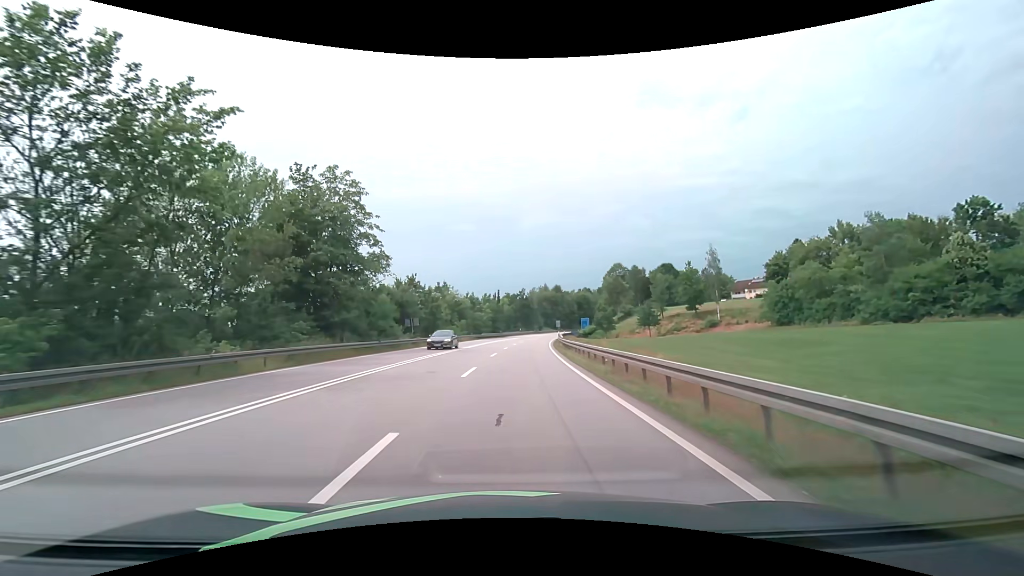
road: primary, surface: asphalt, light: Day
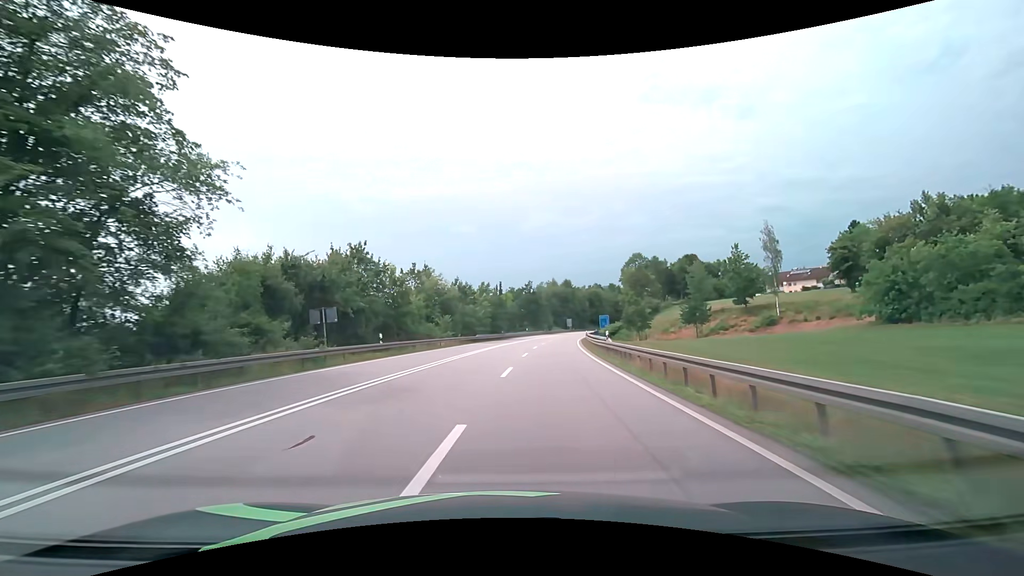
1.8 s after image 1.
(0.0, +24.2) m; 0°
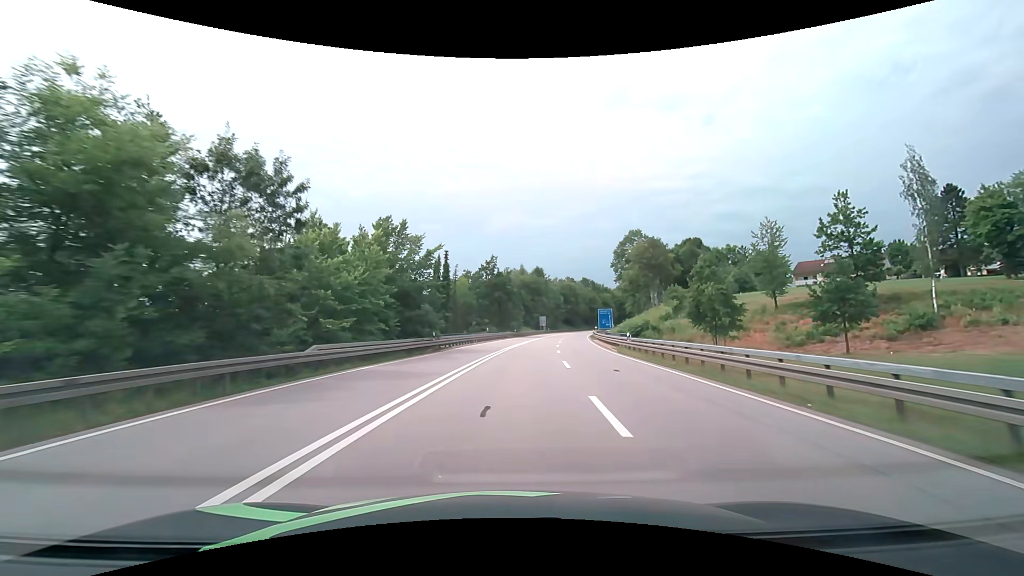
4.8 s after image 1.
(+1.1, +44.8) m; +4°
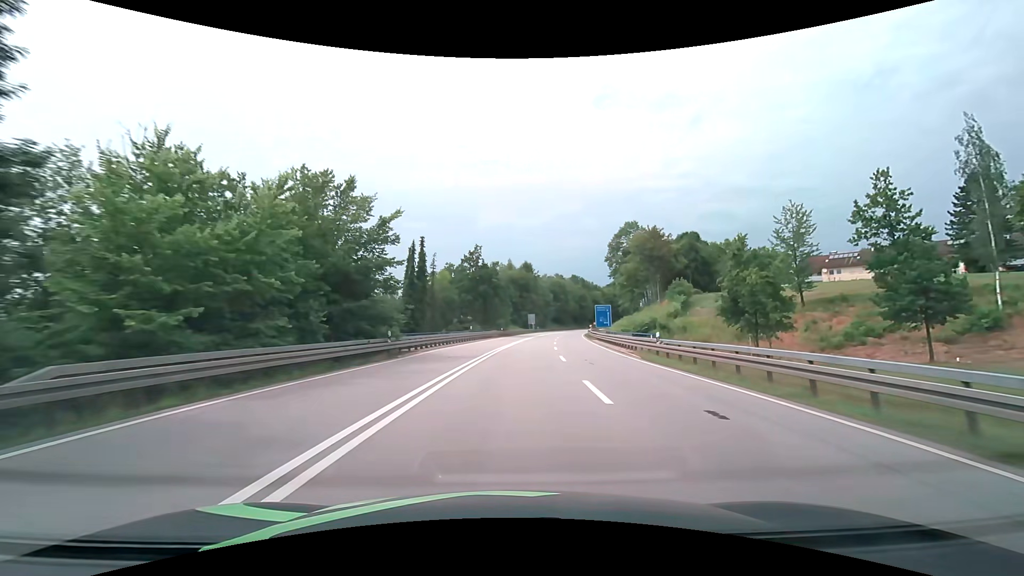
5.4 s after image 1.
(+0.1, +9.4) m; +1°
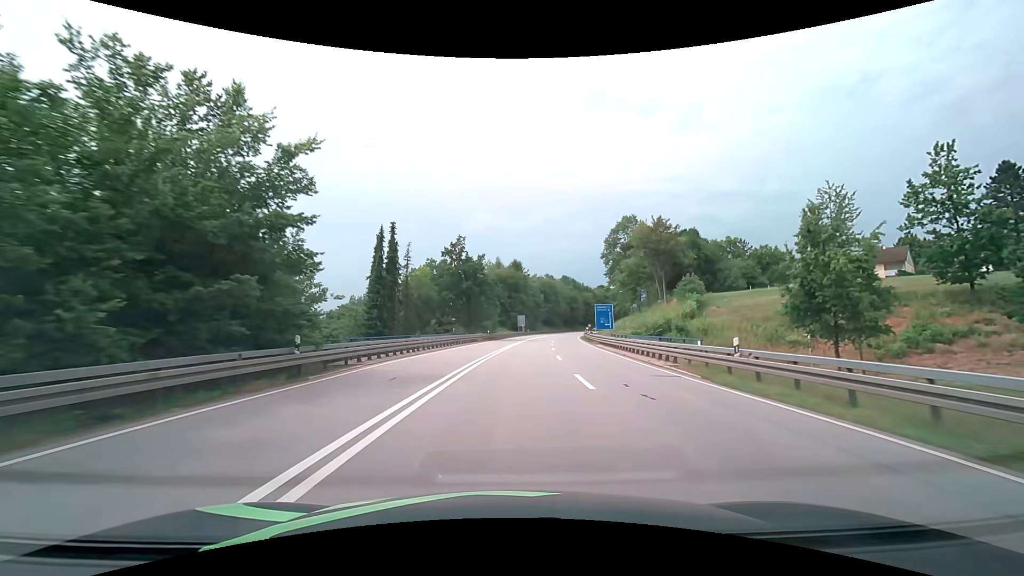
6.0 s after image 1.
(+0.1, +9.5) m; +1°
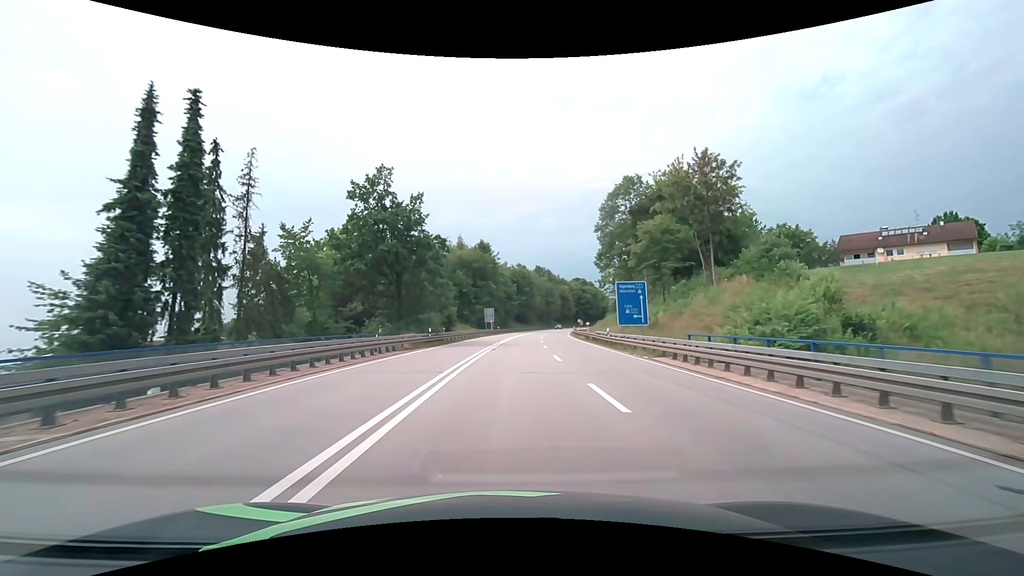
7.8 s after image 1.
(+0.8, +27.9) m; +4°
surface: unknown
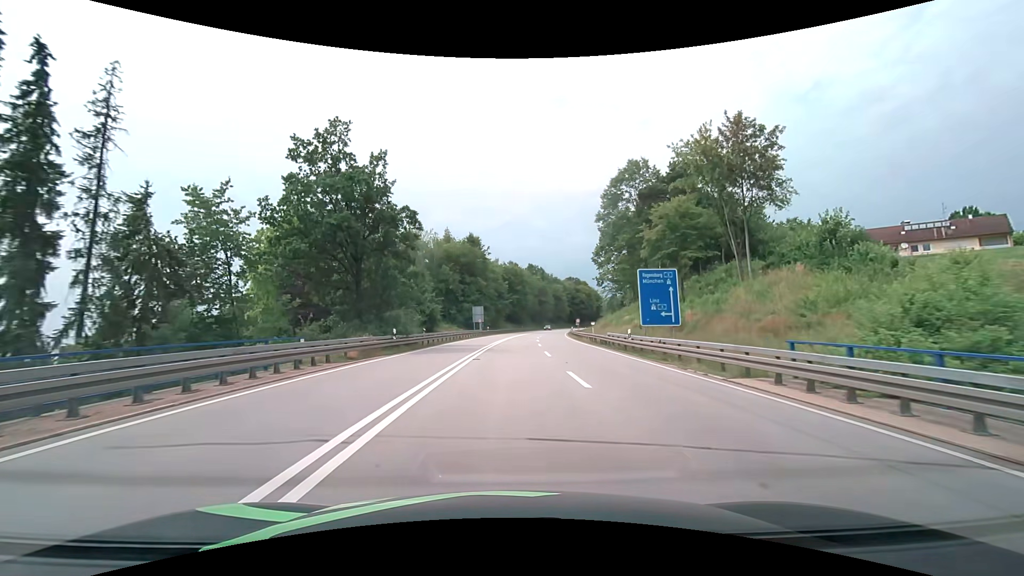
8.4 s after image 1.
(+0.1, +8.8) m; +1°
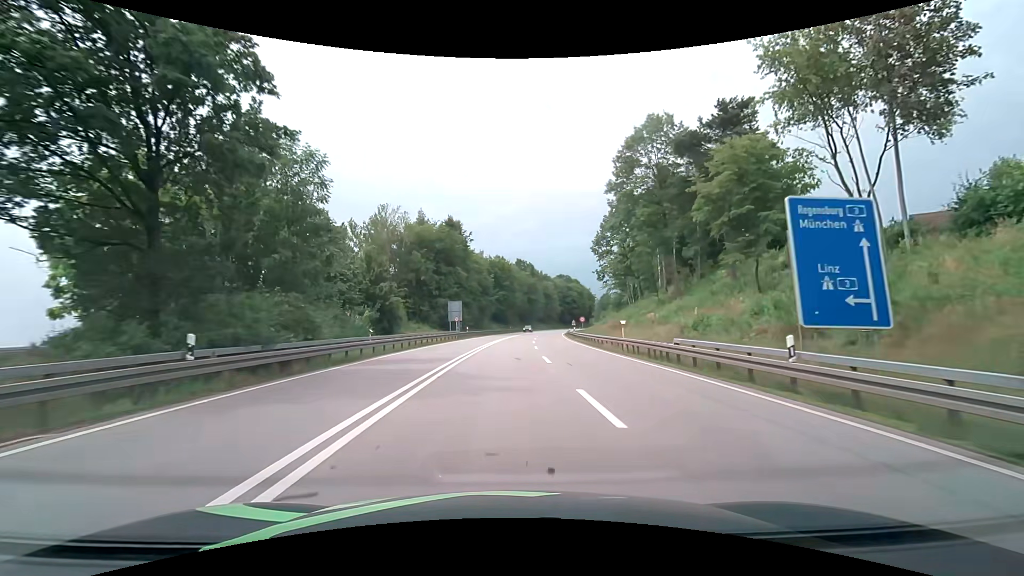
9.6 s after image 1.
(+0.2, +16.7) m; +1°
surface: asphalt
(0, +10) (0, +20) (+1, +30) (+1, +40) (+1, +50) (+2, +60) (+3, +70) (+4, +80) (+5, +90) (+6, +100) m
